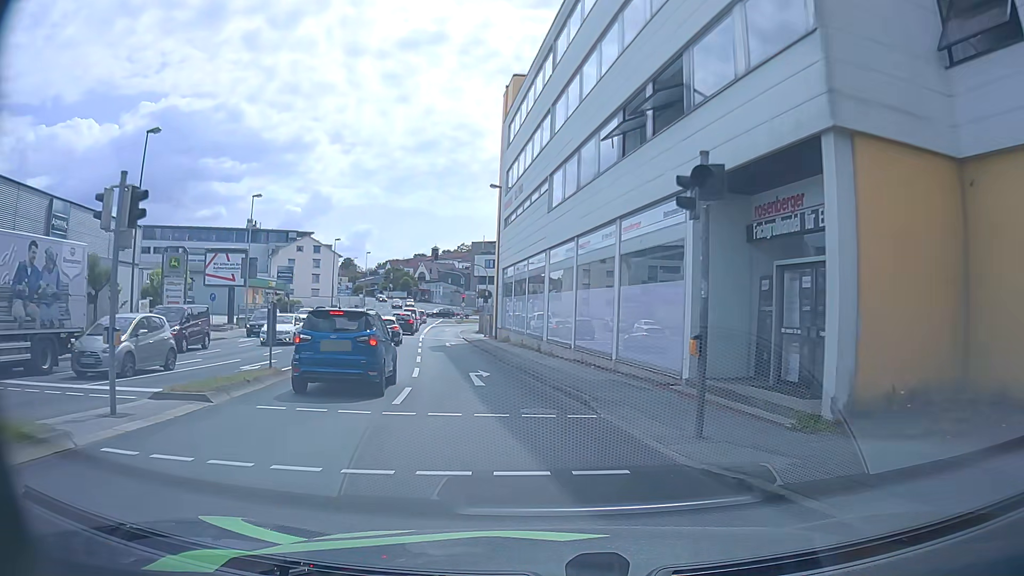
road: tertiary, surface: asphalt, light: Day
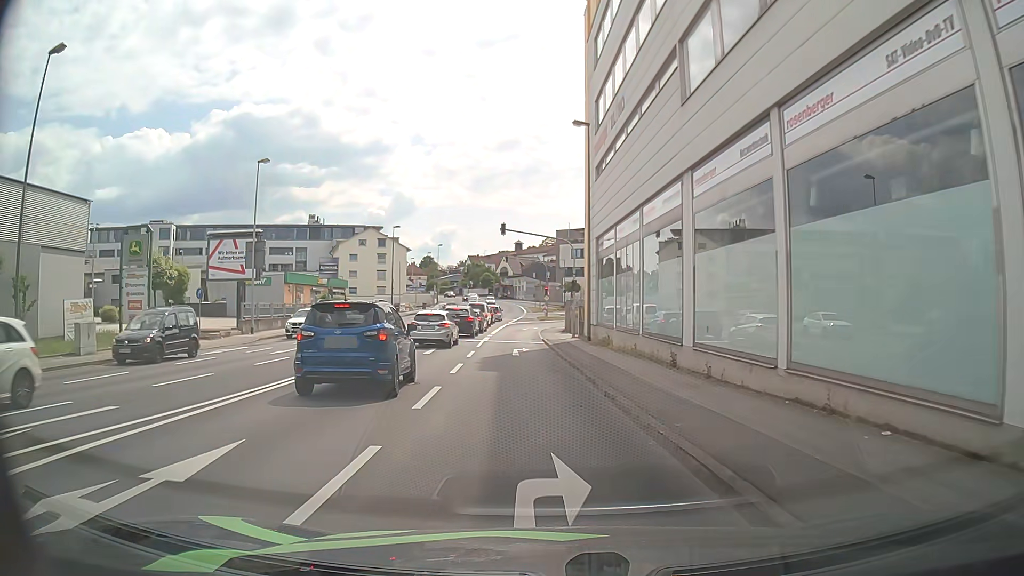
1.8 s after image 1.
(-1.0, +13.6) m; -9°
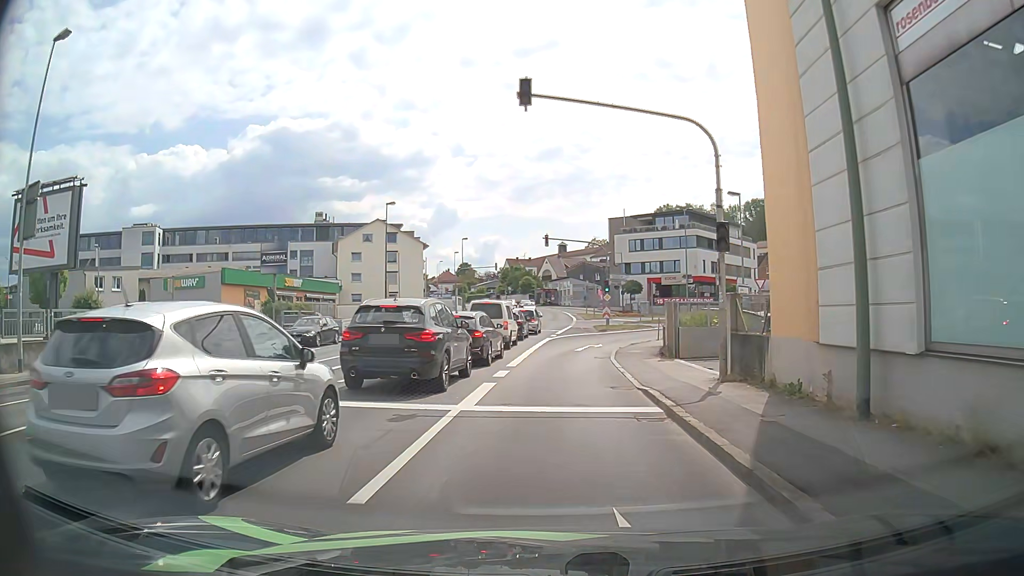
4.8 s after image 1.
(-0.4, +23.3) m; -2°
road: tertiary_link
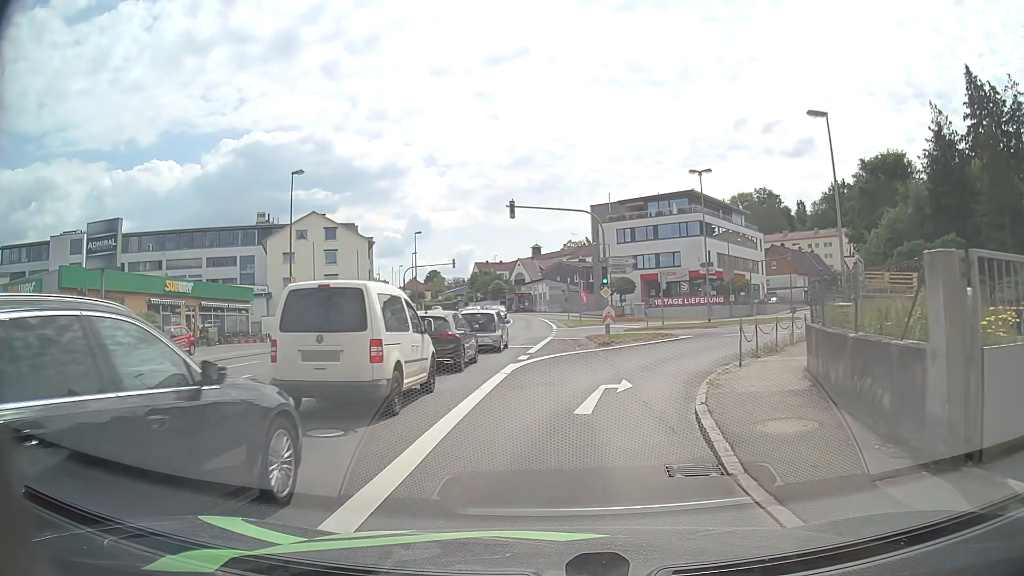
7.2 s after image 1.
(+0.2, +16.4) m; +2°
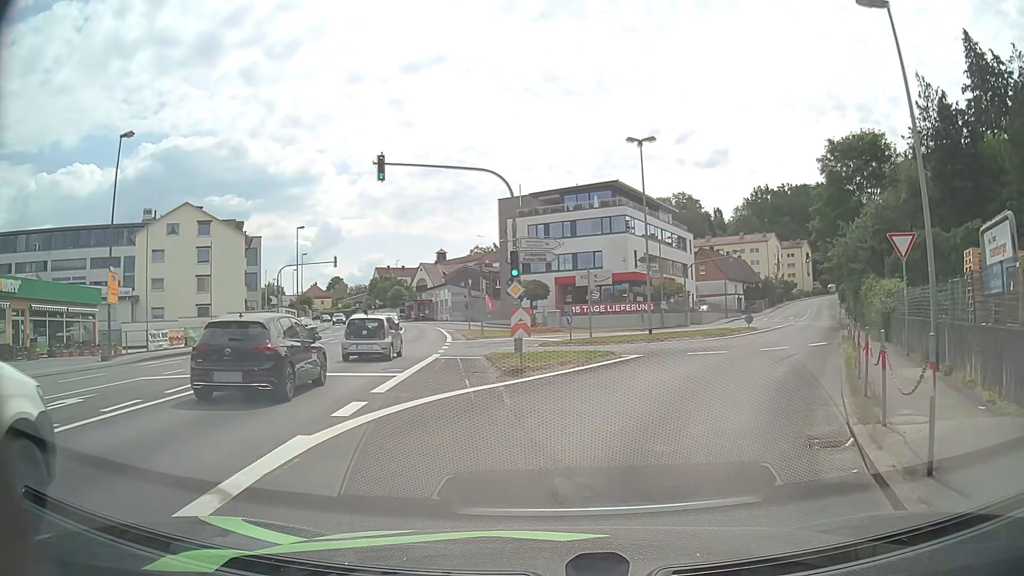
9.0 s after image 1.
(+0.6, +10.5) m; +8°
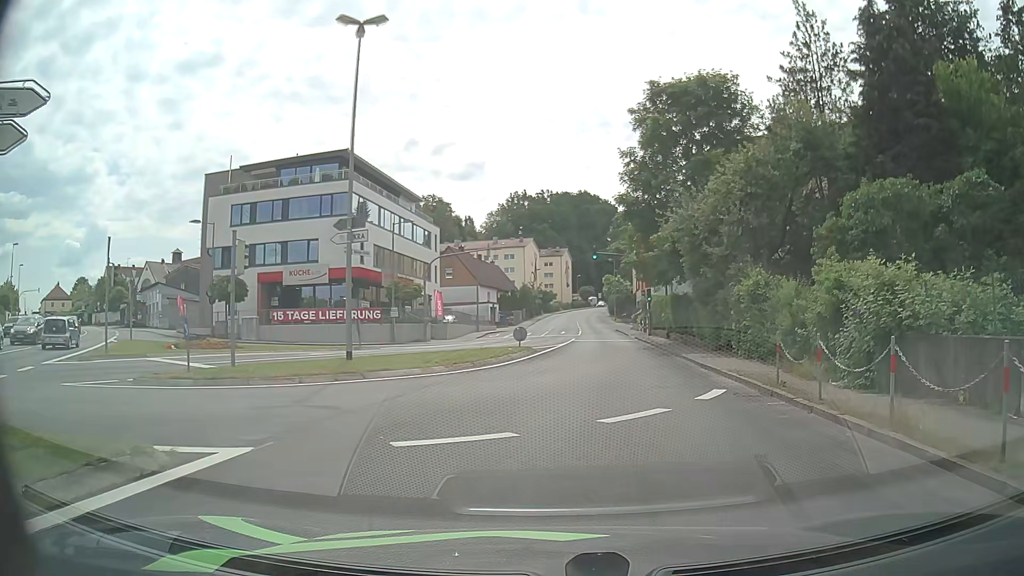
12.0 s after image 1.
(+2.9, +15.4) m; +21°
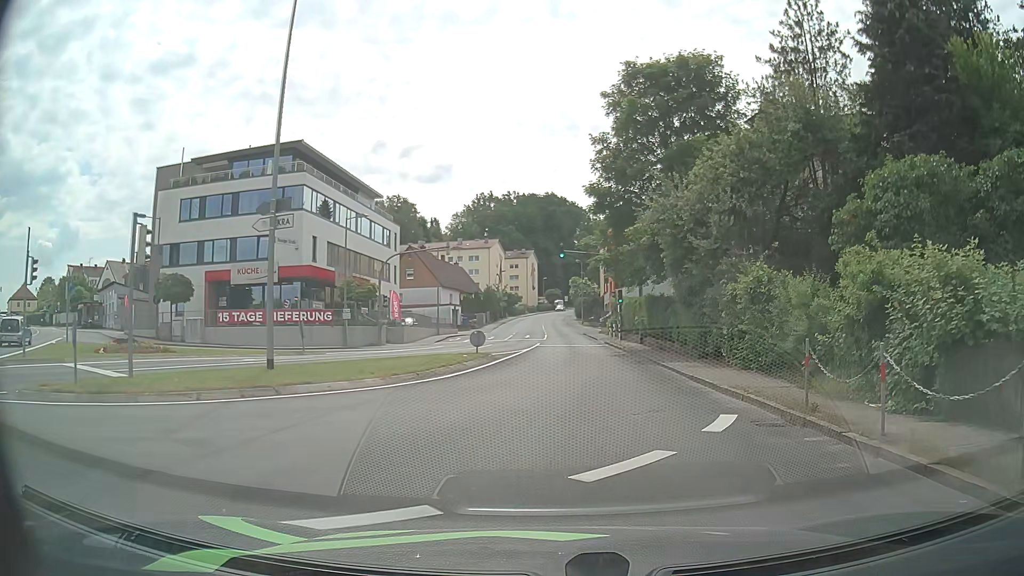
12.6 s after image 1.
(+0.1, +3.2) m; +3°
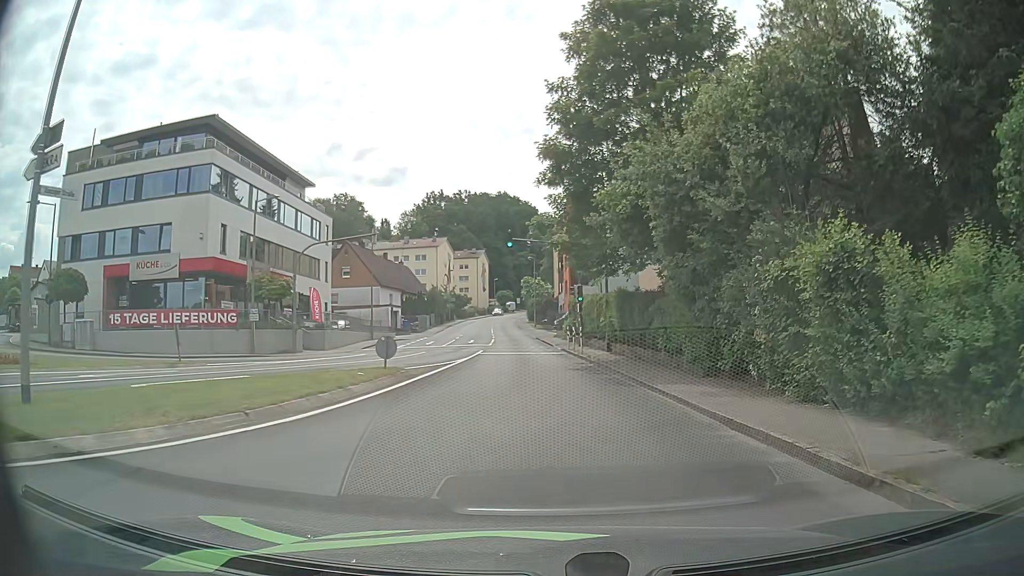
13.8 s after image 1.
(+0.3, +7.3) m; +5°
(0, +10) (0, +20) (-1, +30) (-2, +40) (-3, +50) (-3, +60) (-4, +70) (-5, +80) (-6, +90) (-7, +100) m
